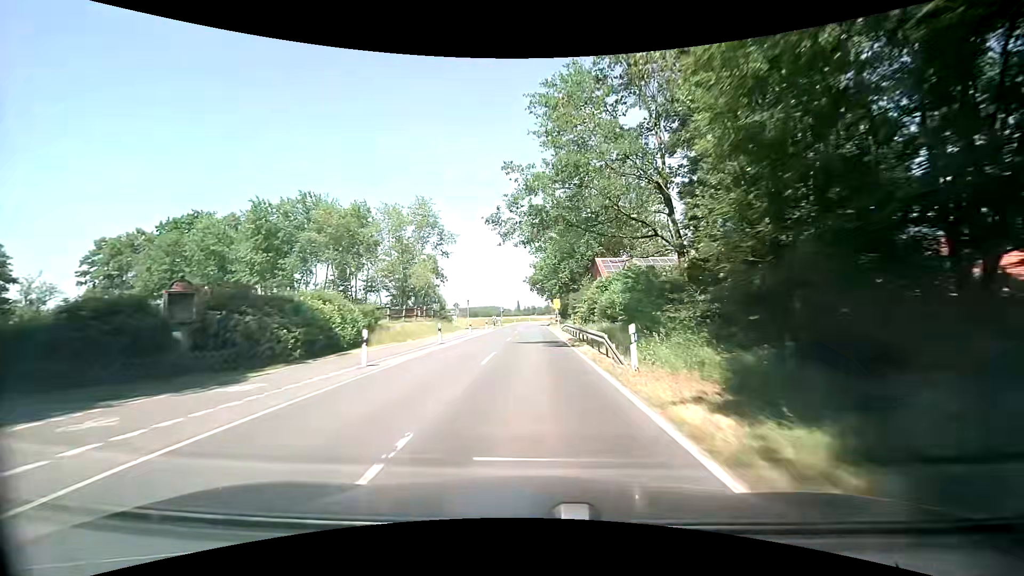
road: tertiary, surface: asphalt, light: Day
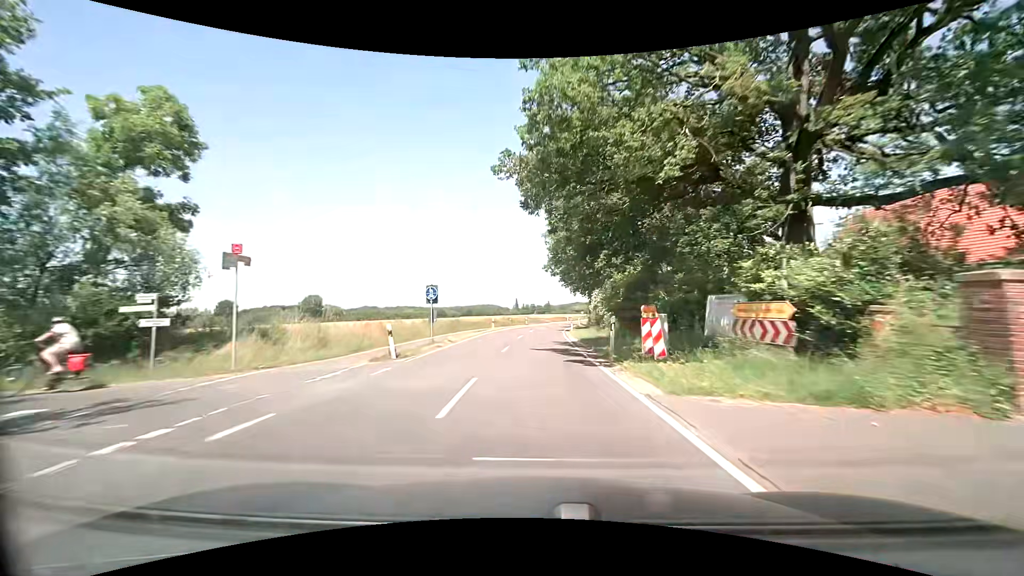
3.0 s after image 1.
(+0.2, +55.1) m; +1°
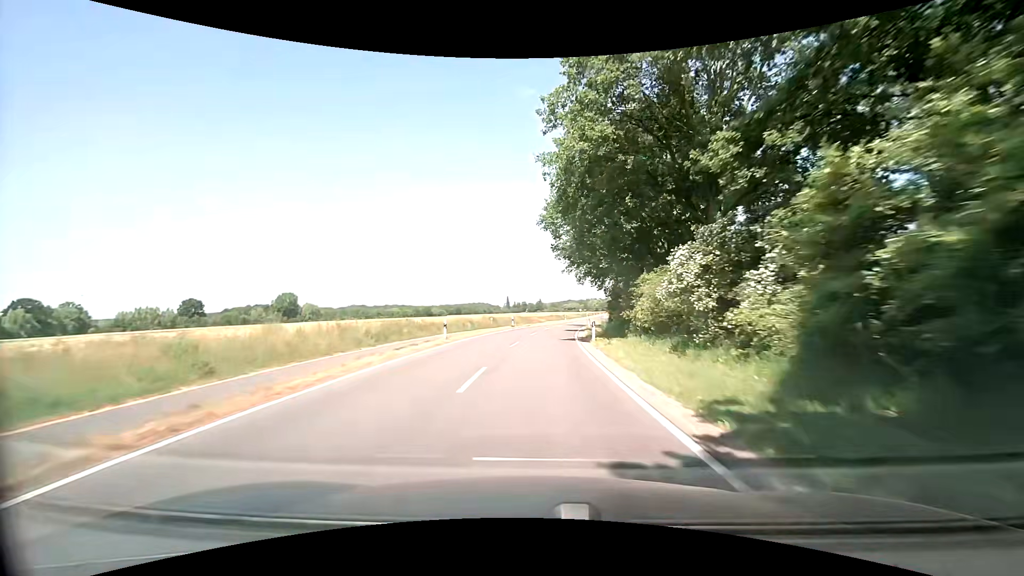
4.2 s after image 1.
(+0.2, +21.8) m; +1°
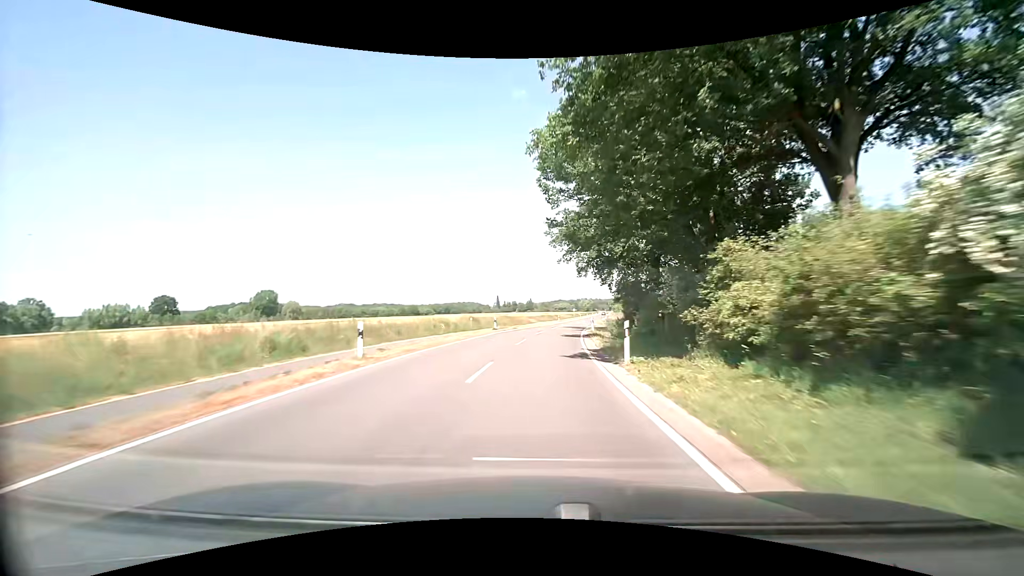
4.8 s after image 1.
(+0.1, +10.8) m; +2°
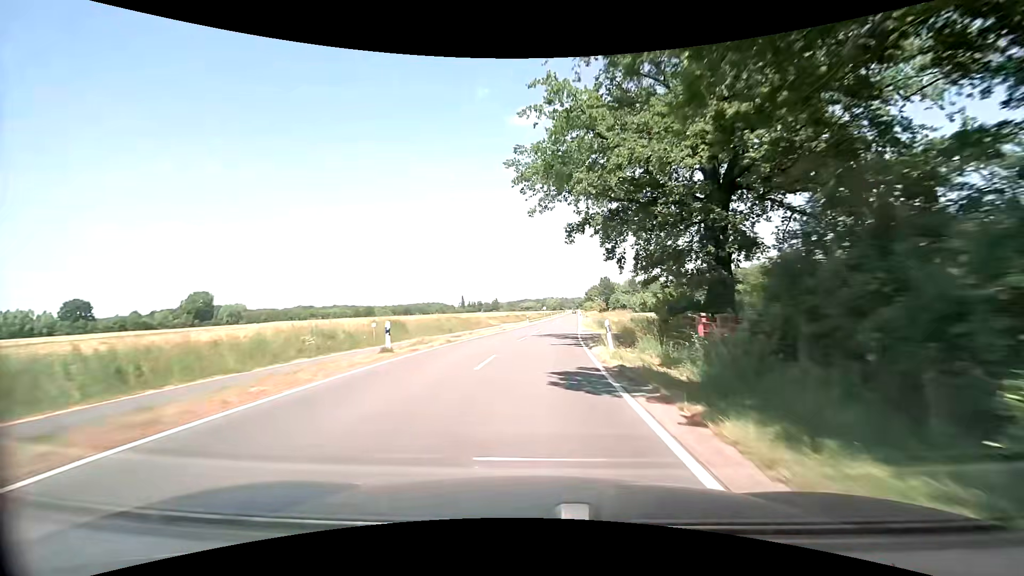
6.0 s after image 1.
(+0.5, +21.6) m; +4°
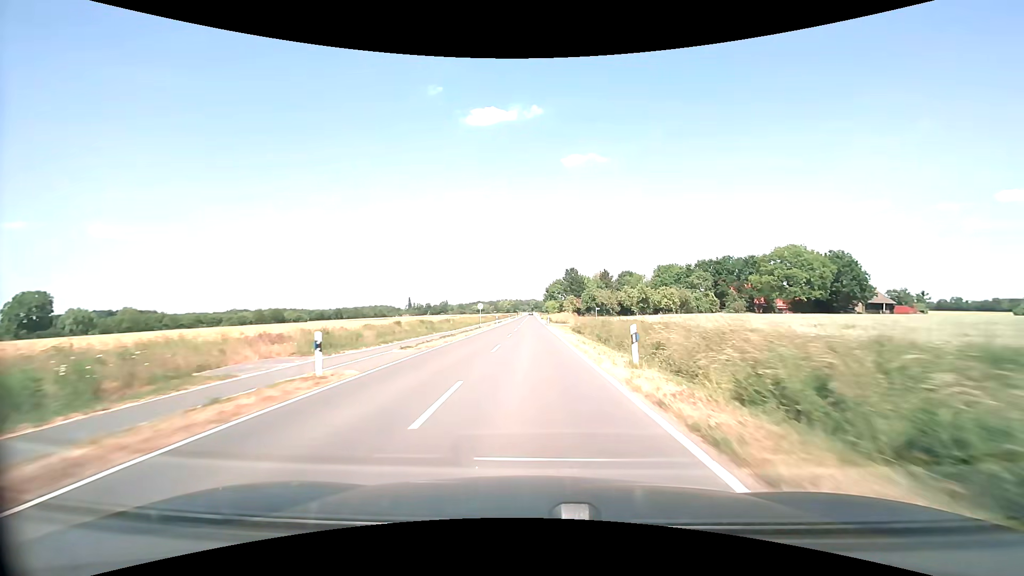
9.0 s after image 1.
(+3.0, +53.5) m; +5°
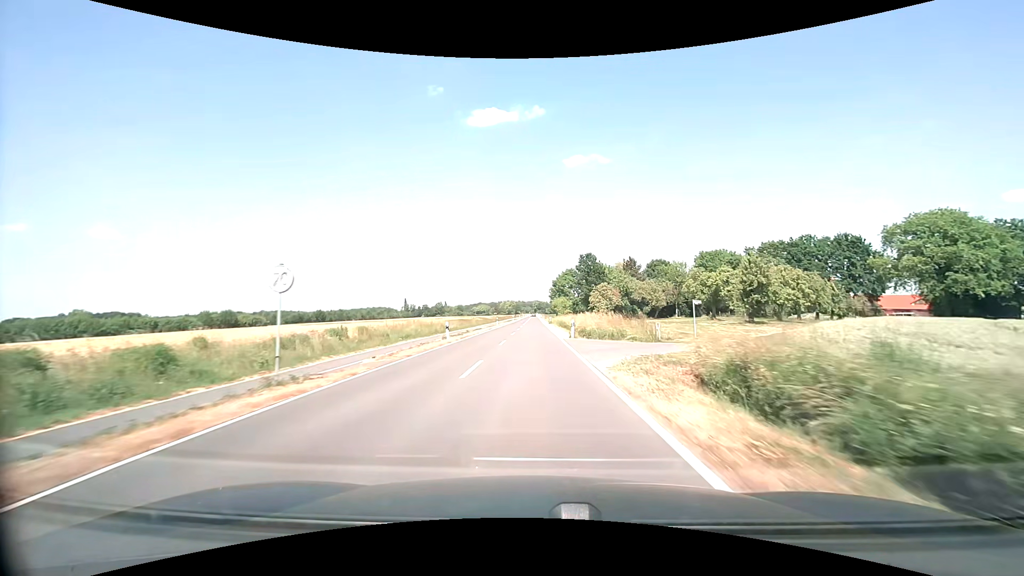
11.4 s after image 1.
(-0.1, +43.2) m; 0°
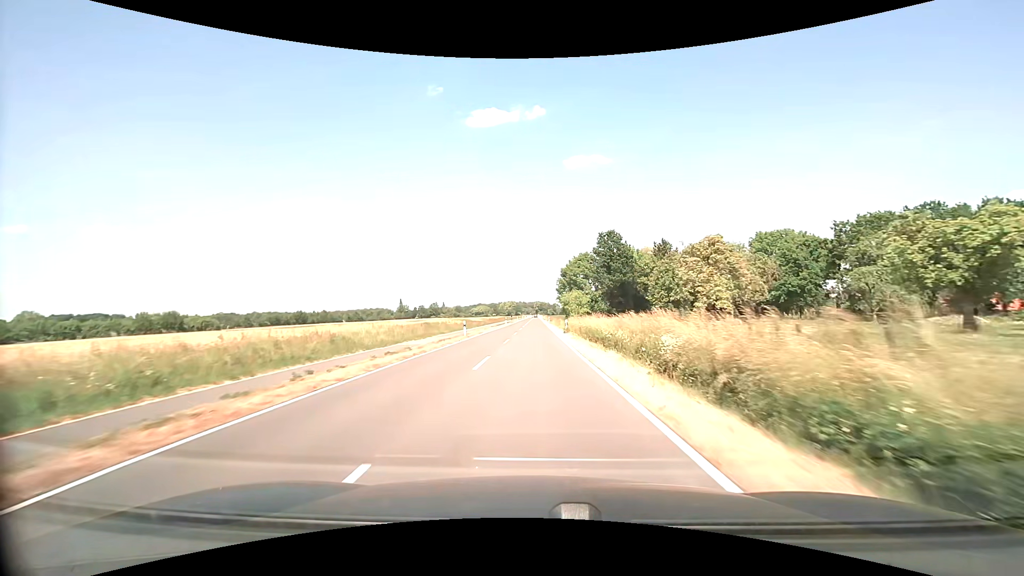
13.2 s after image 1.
(-0.1, +34.3) m; 0°
(0, +10) (0, +20) (0, +30) (0, +40) (0, +50) (0, +60) (0, +70) (0, +80) (0, +90) (0, +100) m
